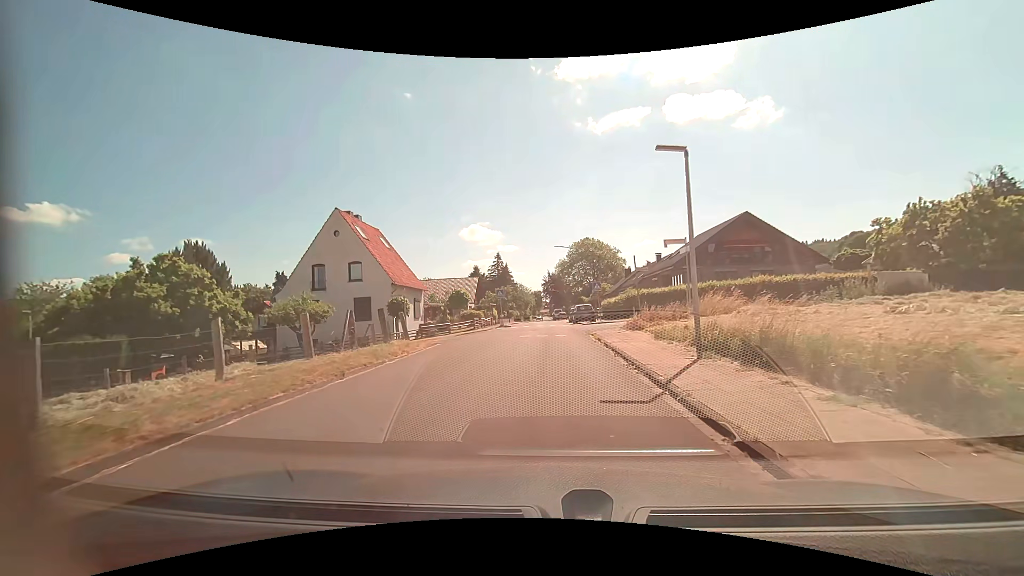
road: residential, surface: asphalt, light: Day
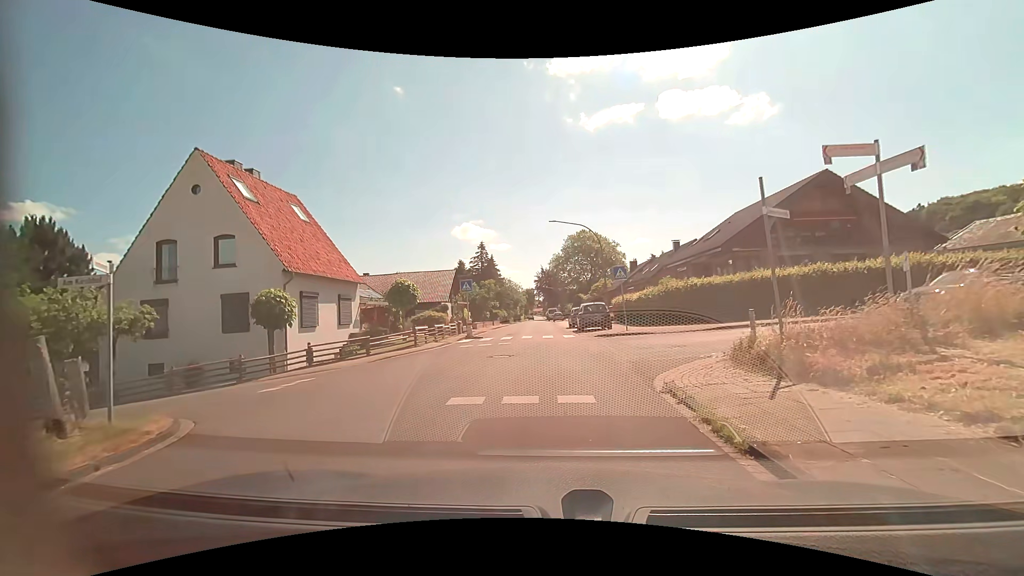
(+0.1, +14.1) m; +1°
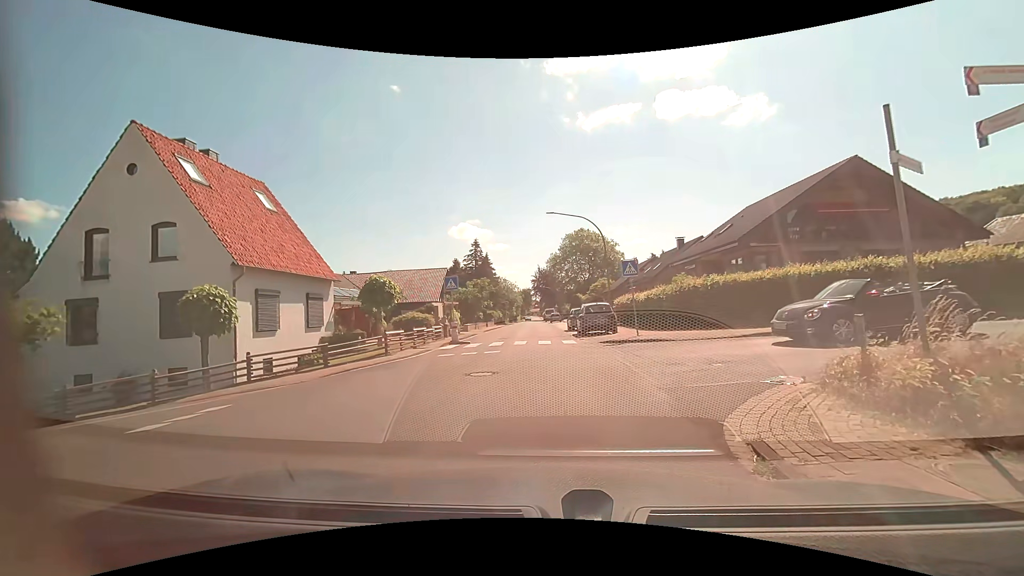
(0.0, +3.3) m; 0°
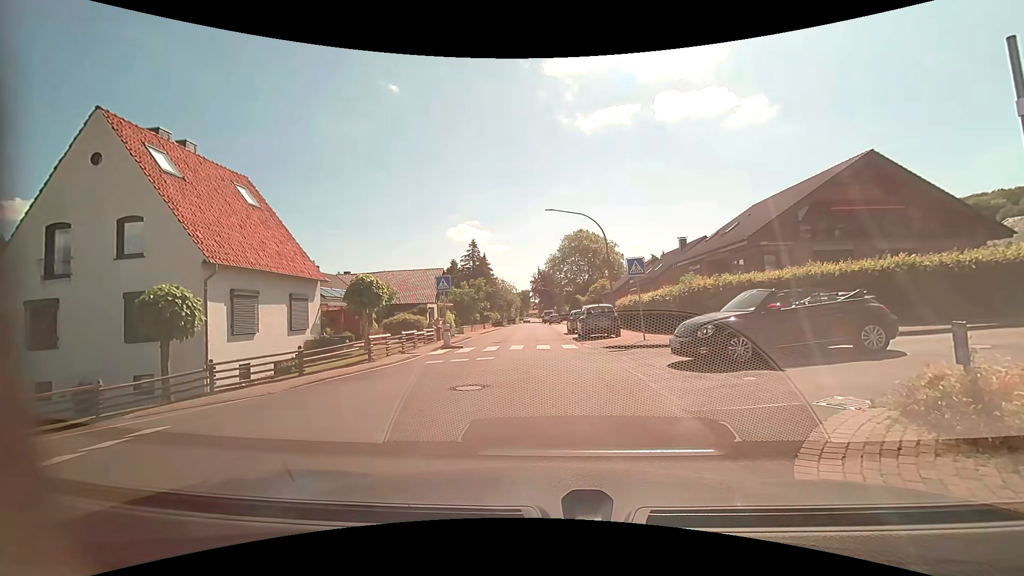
(0.0, +1.4) m; 0°
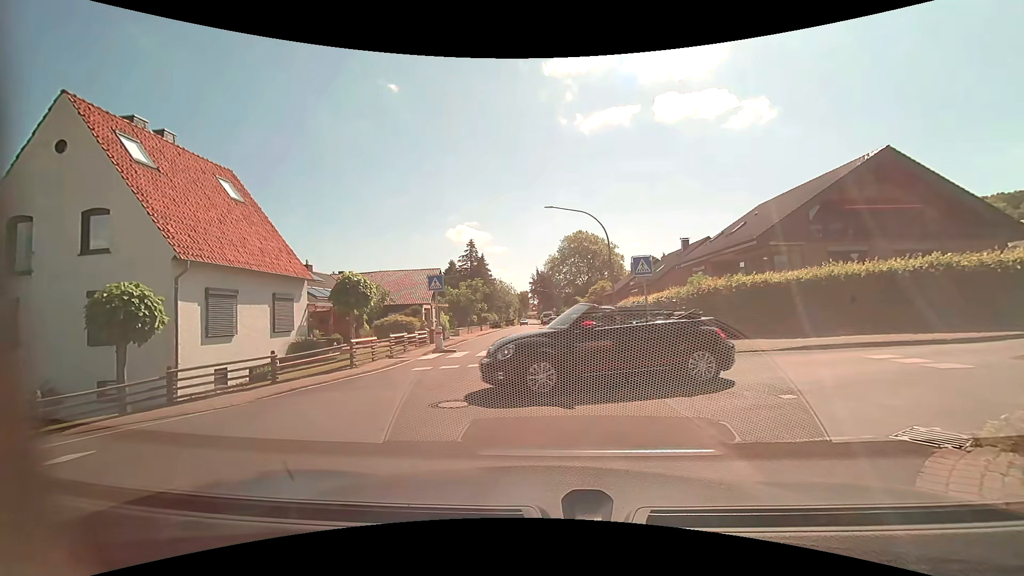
(0.0, +1.4) m; 0°
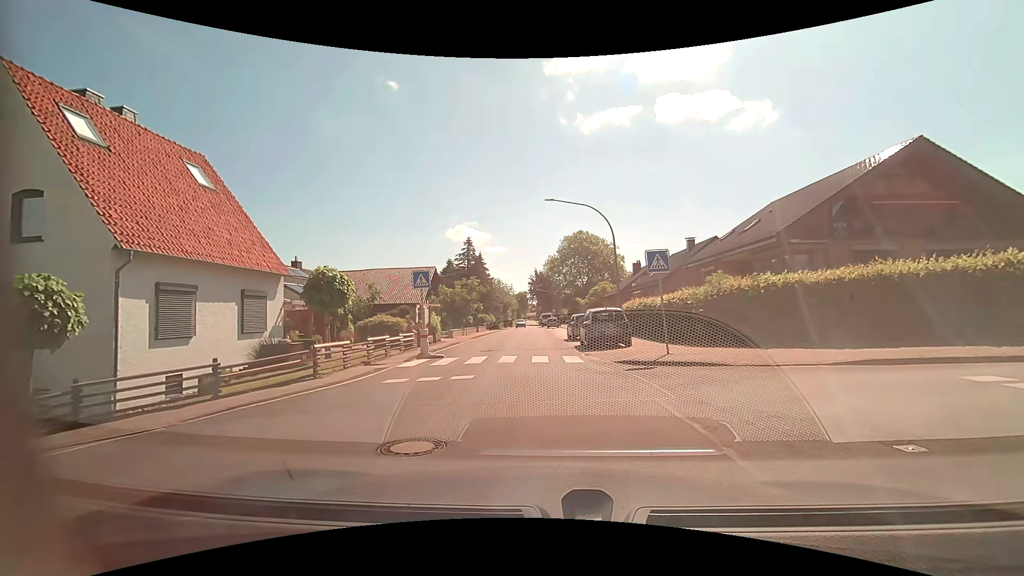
(0.0, +2.3) m; 0°
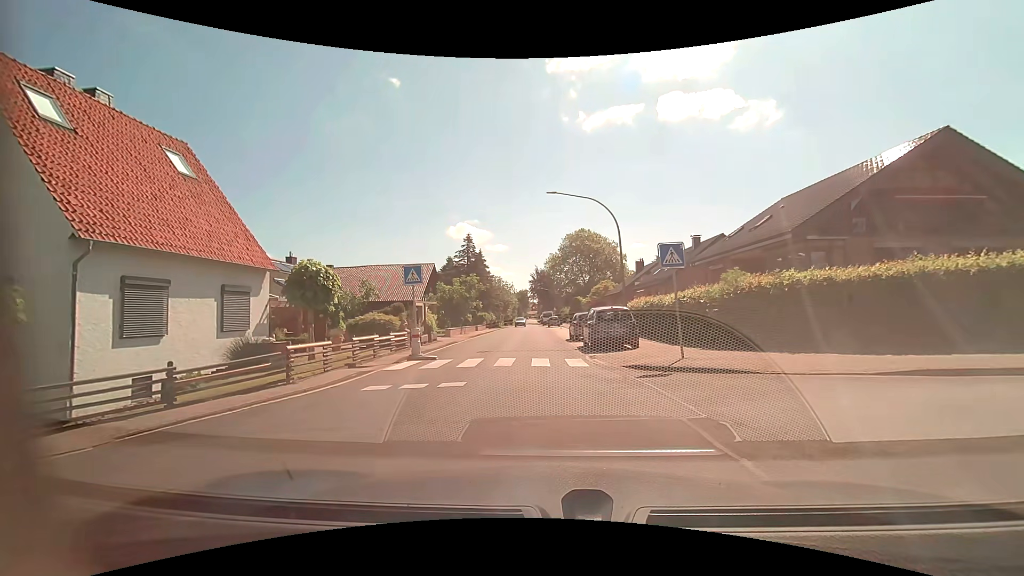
(0.0, +1.4) m; 0°
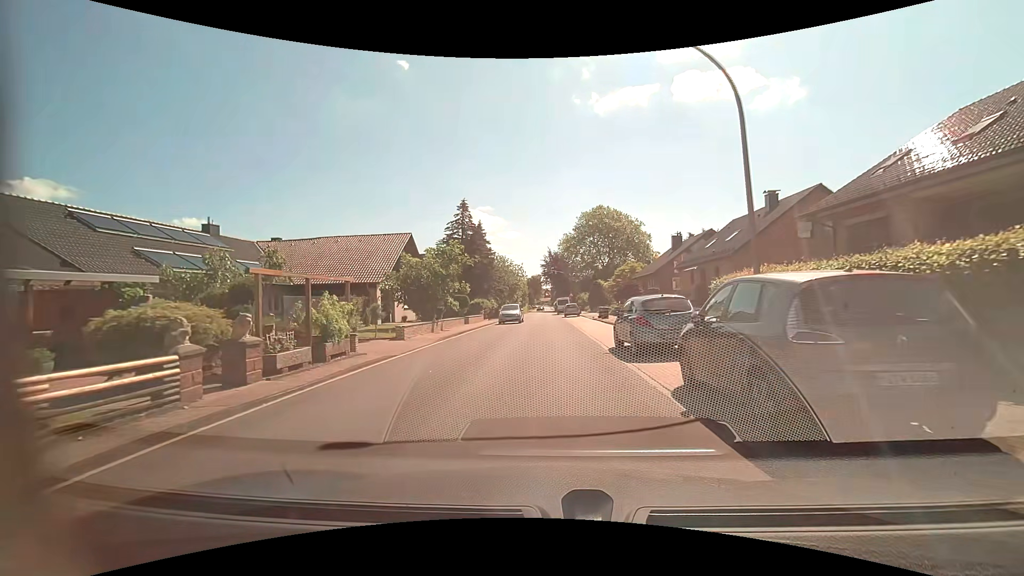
(-0.3, +14.4) m; -2°
(0, +10) (0, +20) (0, +30) (0, +40) (0, +50) (0, +60) (0, +70) (0, +80) (0, +90) (0, +100) m
